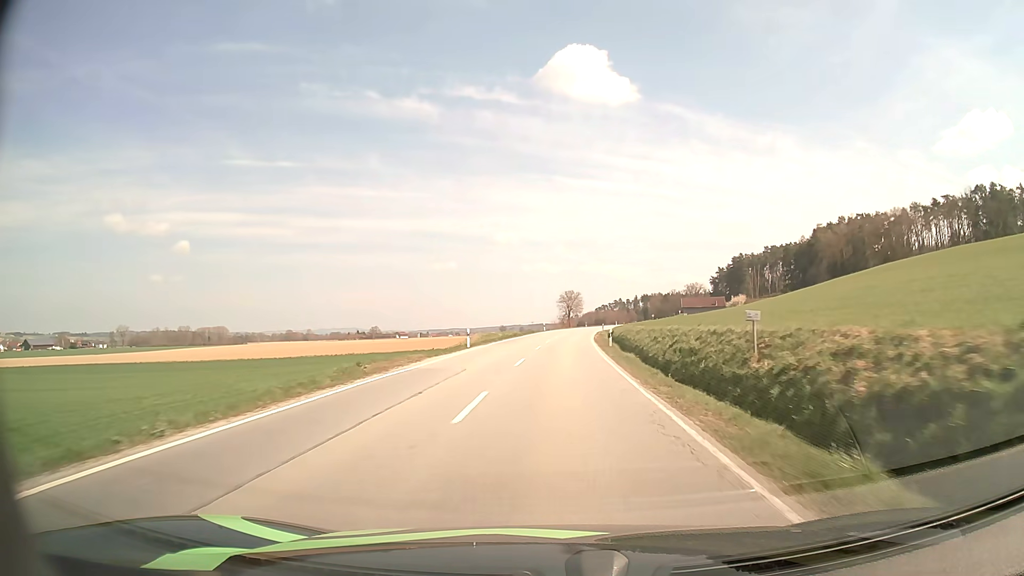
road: secondary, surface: asphalt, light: Day
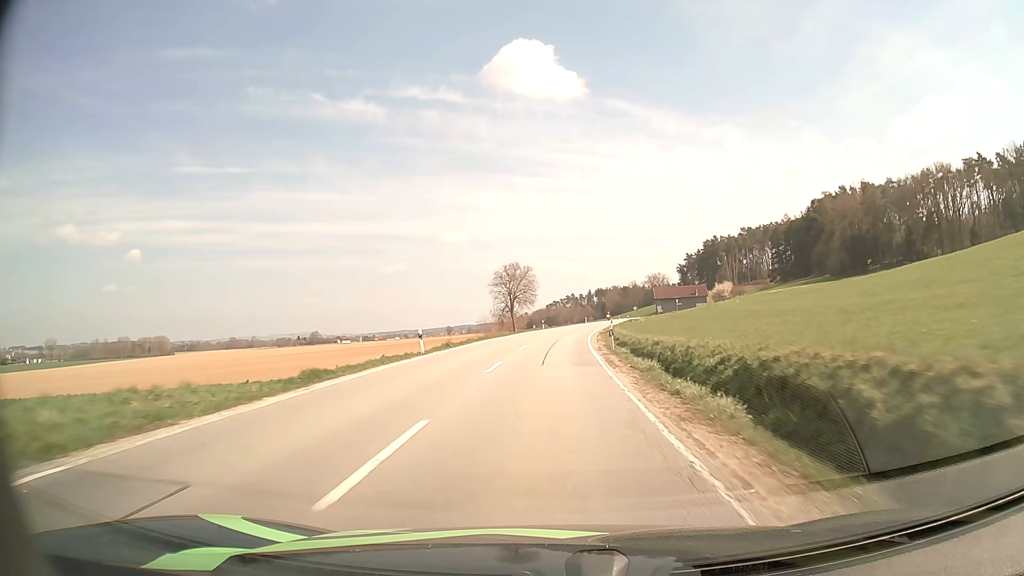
(+2.6, +60.4) m; +4°
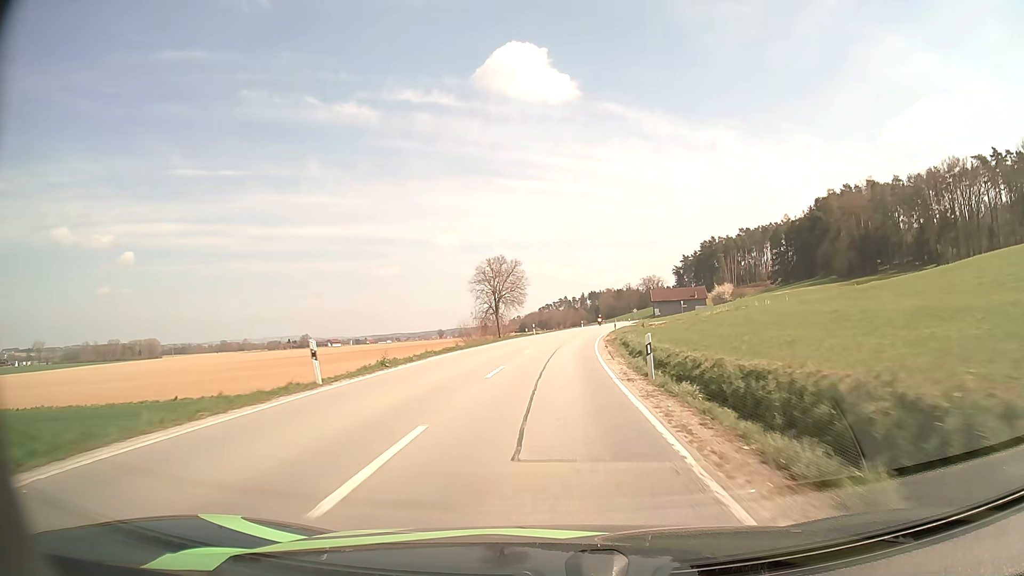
(0.0, +11.7) m; 0°
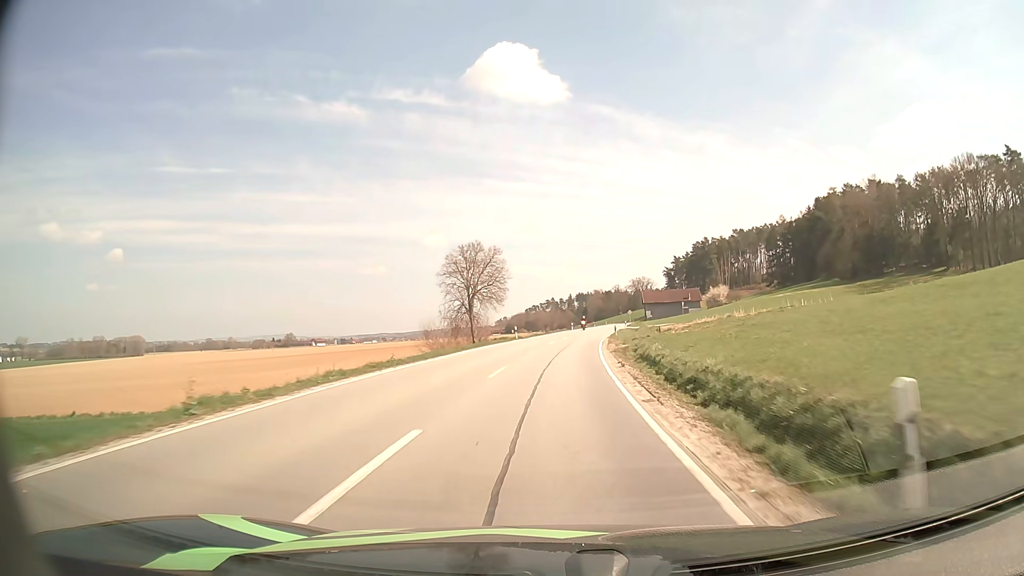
(+0.1, +11.5) m; +1°
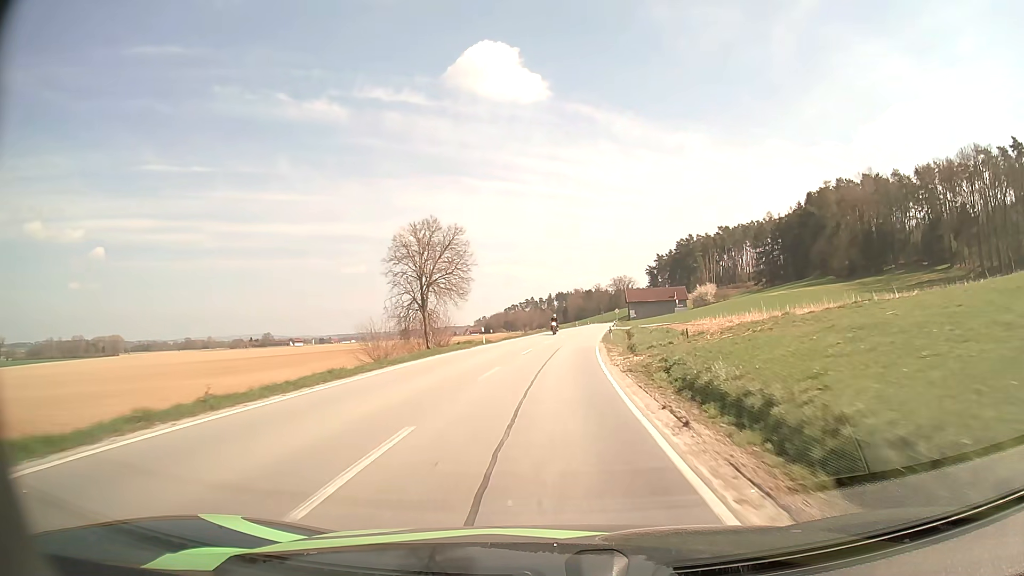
(+0.2, +11.5) m; +2°
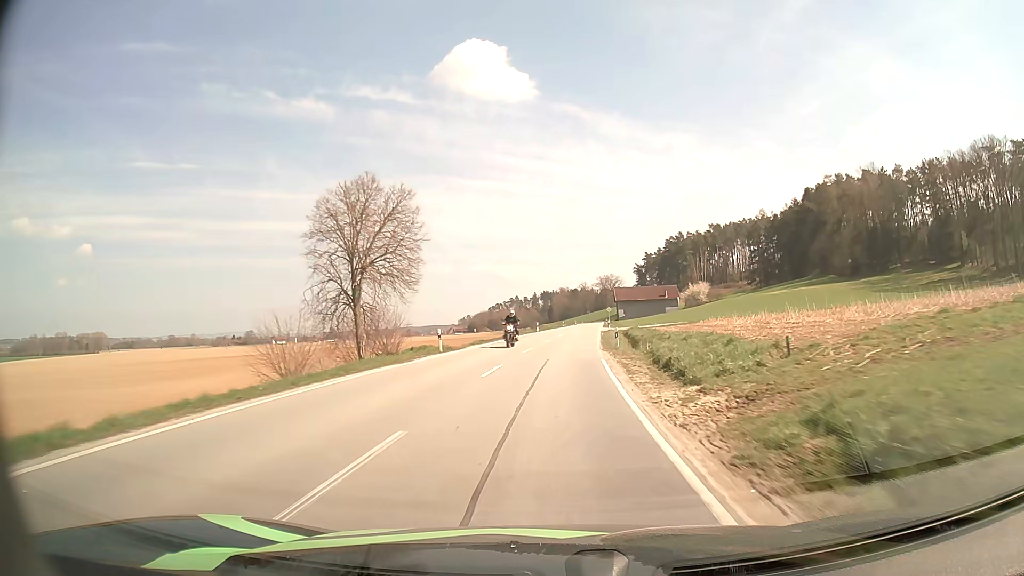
(+0.1, +11.4) m; +1°
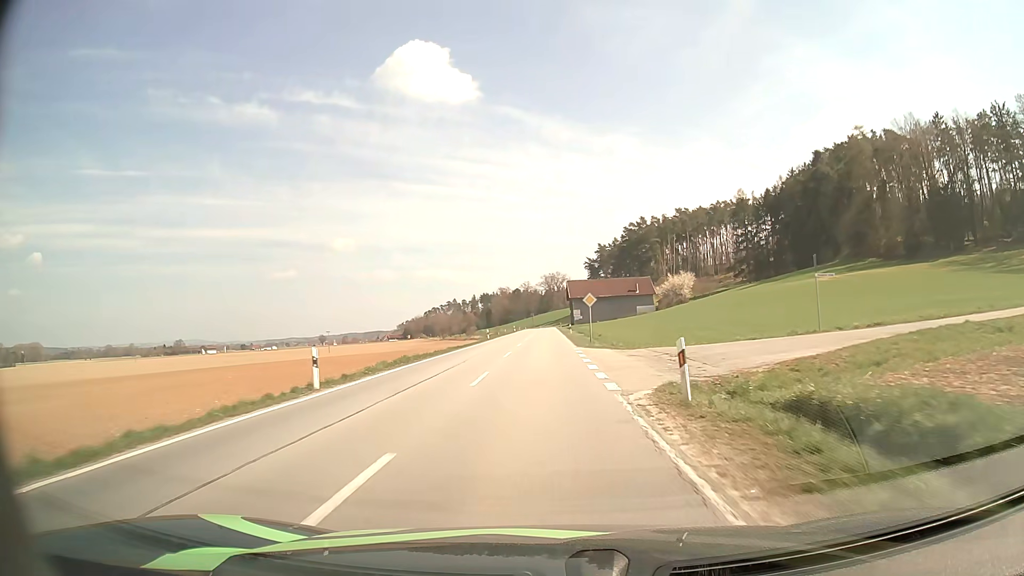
(+3.1, +57.9) m; +5°
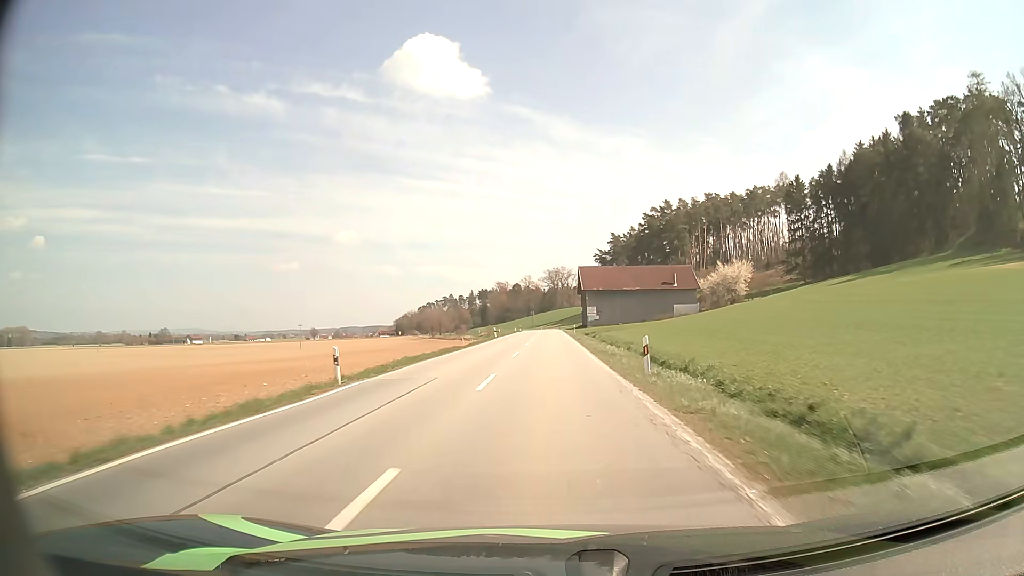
(-0.4, +46.6) m; 0°
(0, +10) (0, +20) (0, +30) (0, +40) (0, +50) (+1, +60) (+1, +70) (+1, +80) (+1, +90) (+1, +100) m
